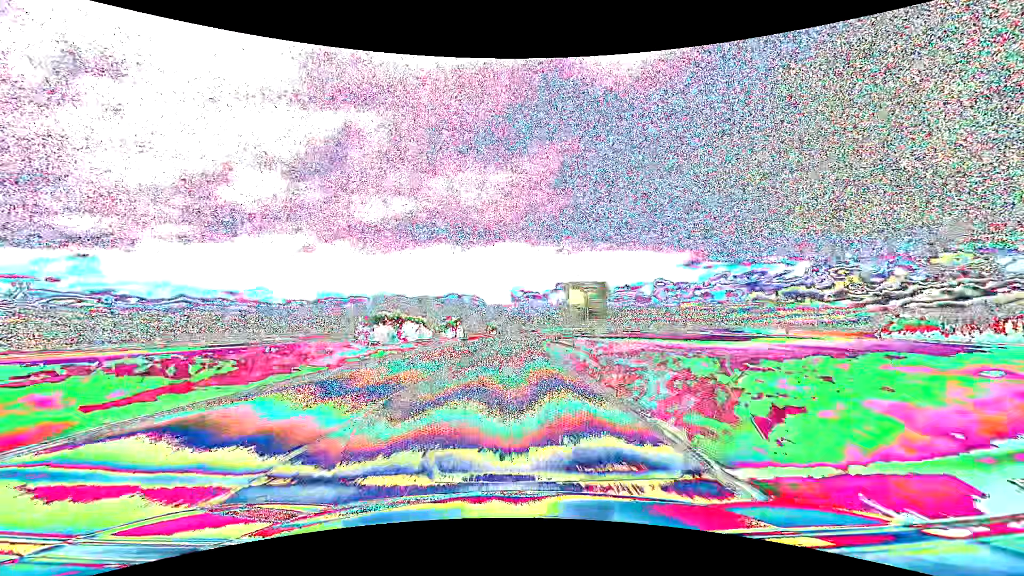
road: primary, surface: asphalt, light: Day
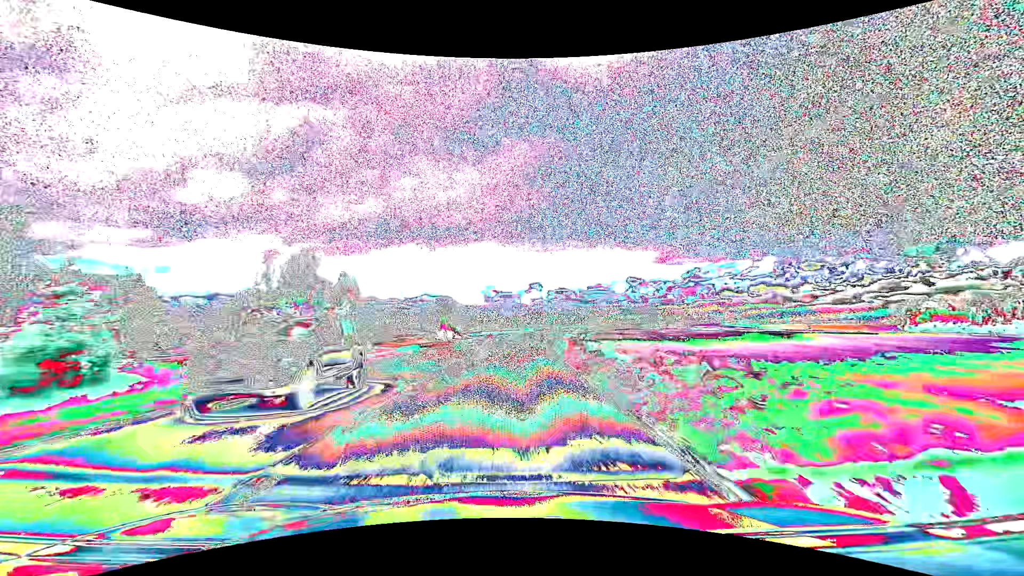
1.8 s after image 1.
(+1.3, +47.6) m; +3°
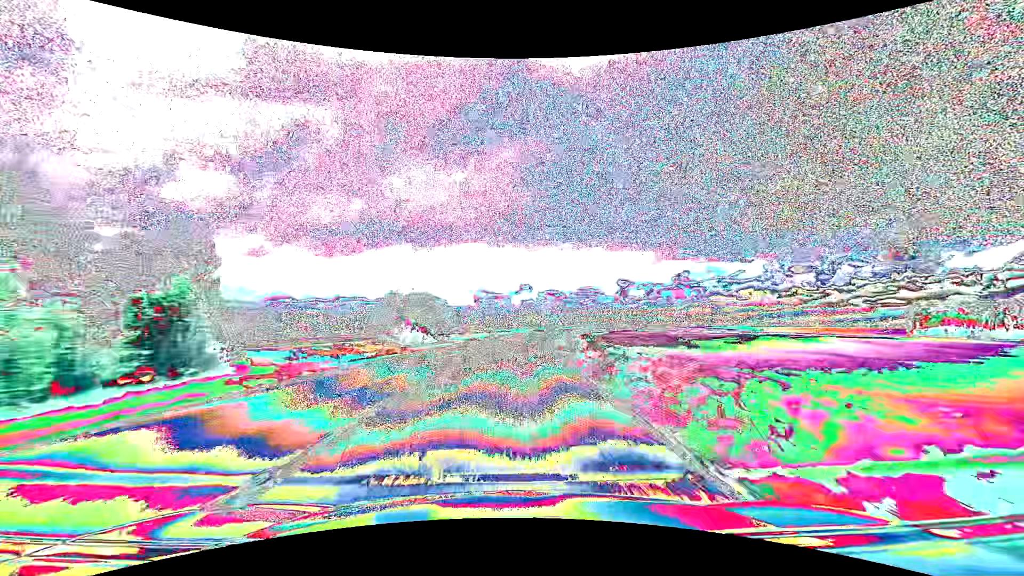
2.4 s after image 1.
(+0.2, +15.9) m; +1°
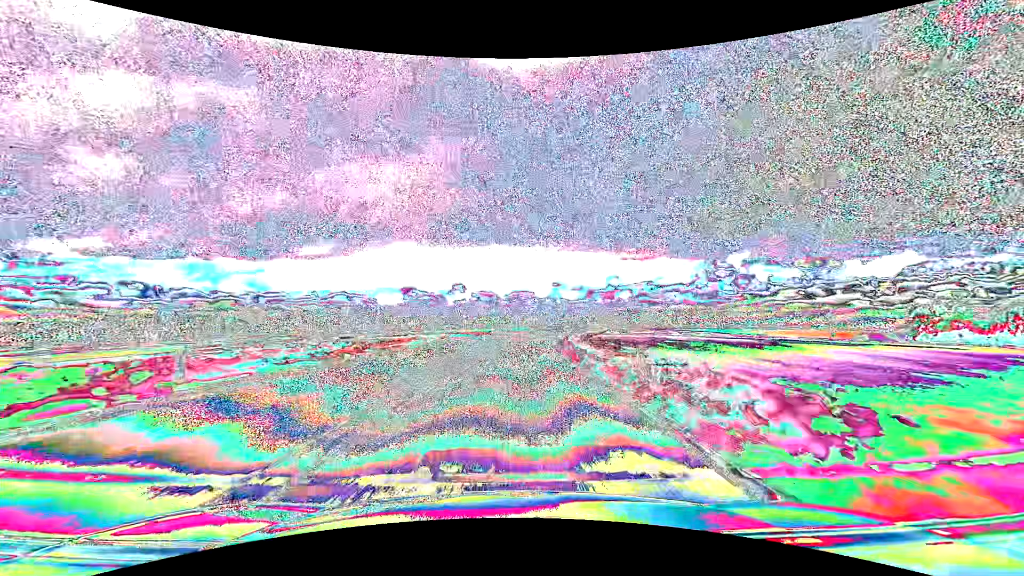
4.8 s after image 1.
(+3.8, +63.1) m; +7°
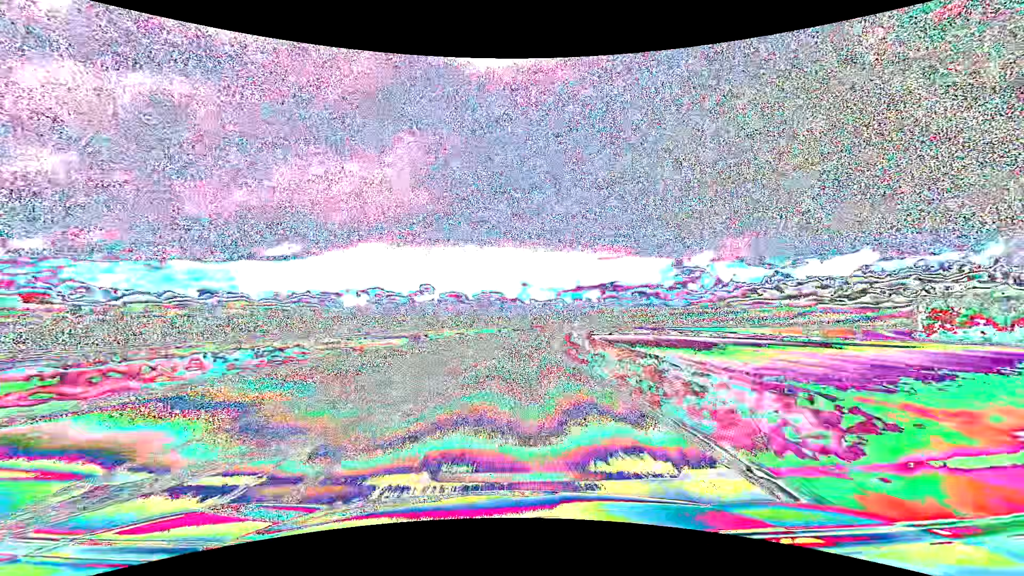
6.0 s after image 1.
(+1.0, +31.6) m; +4°
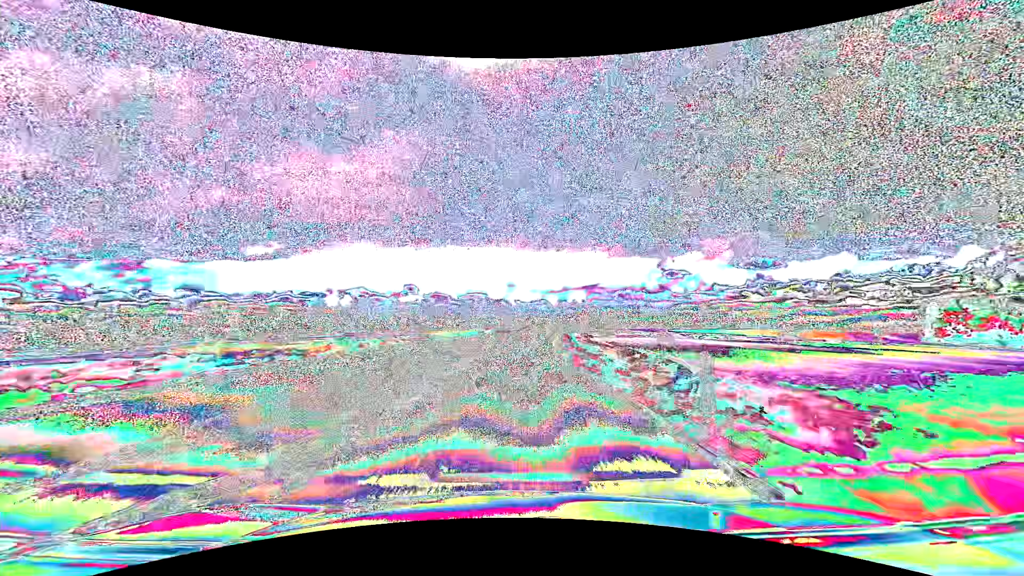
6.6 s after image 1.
(+0.3, +15.8) m; +2°
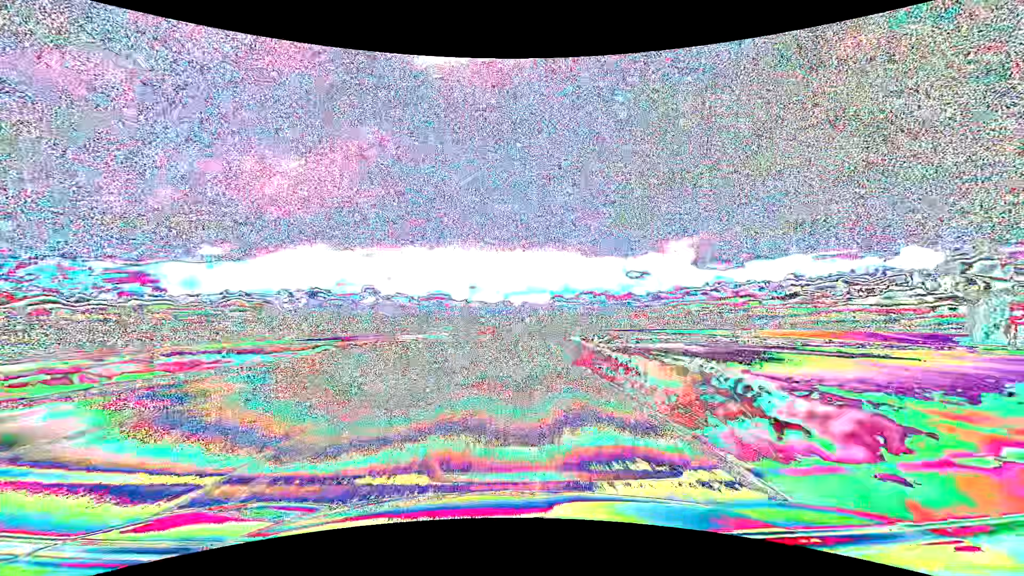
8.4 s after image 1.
(+1.9, +47.3) m; +4°
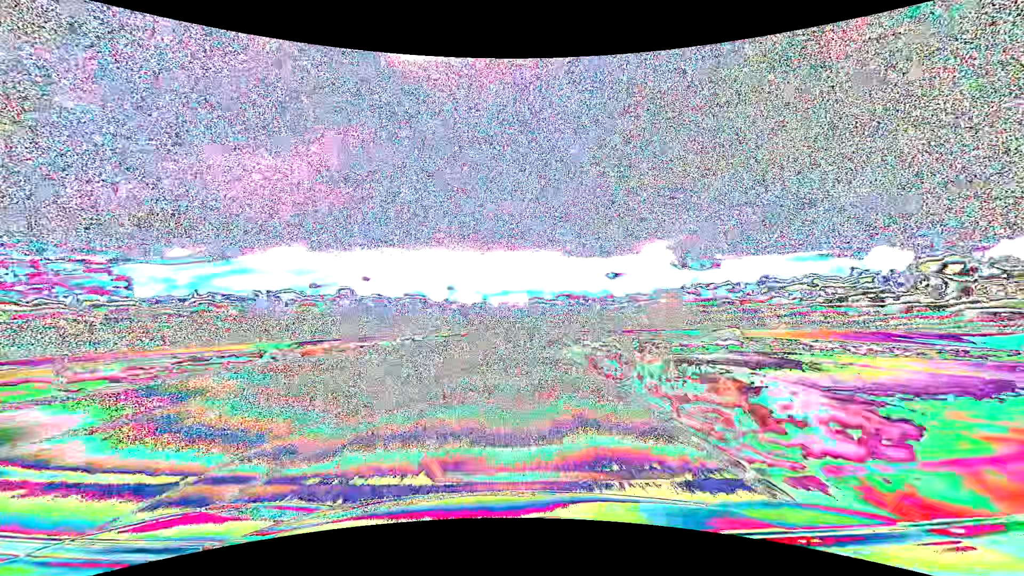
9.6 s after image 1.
(+0.7, +31.6) m; +3°
(0, +10) (0, +20) (0, +30) (+1, +40) (+1, +50) (+1, +60) (+2, +70) (+2, +80) (+2, +90) (+3, +100) m
